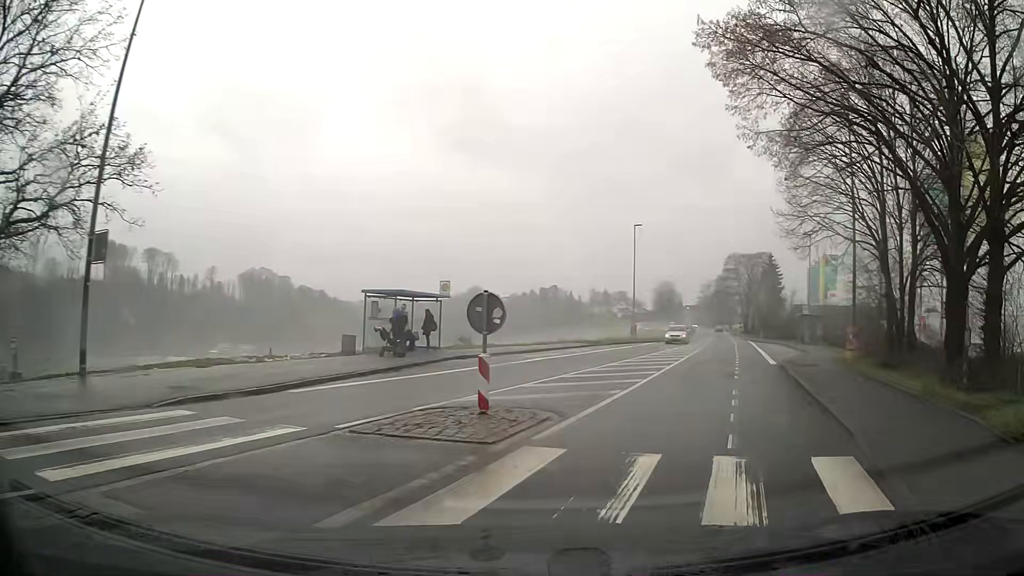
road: tertiary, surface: asphalt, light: Day
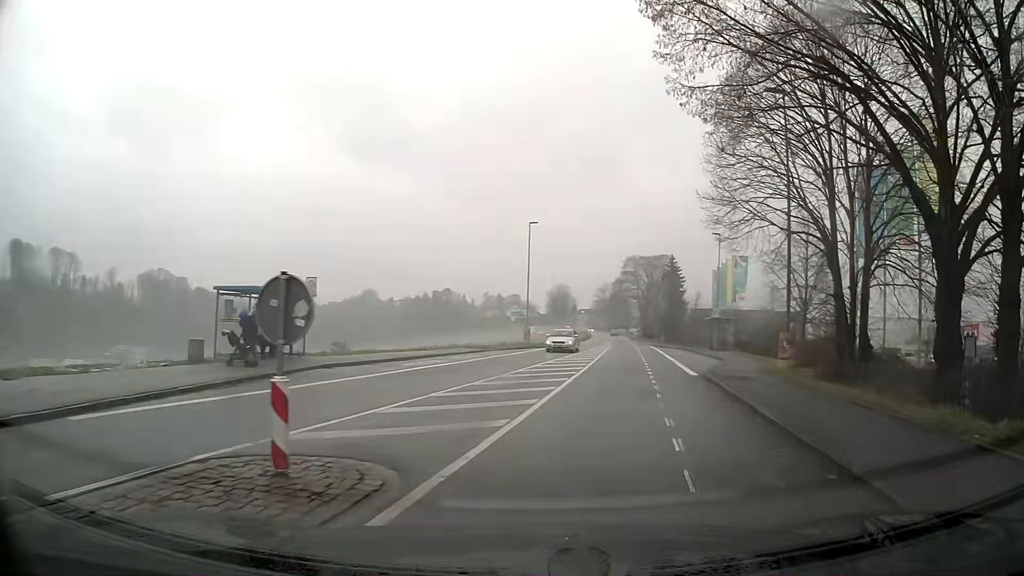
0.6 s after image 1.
(+0.3, +4.0) m; +7°
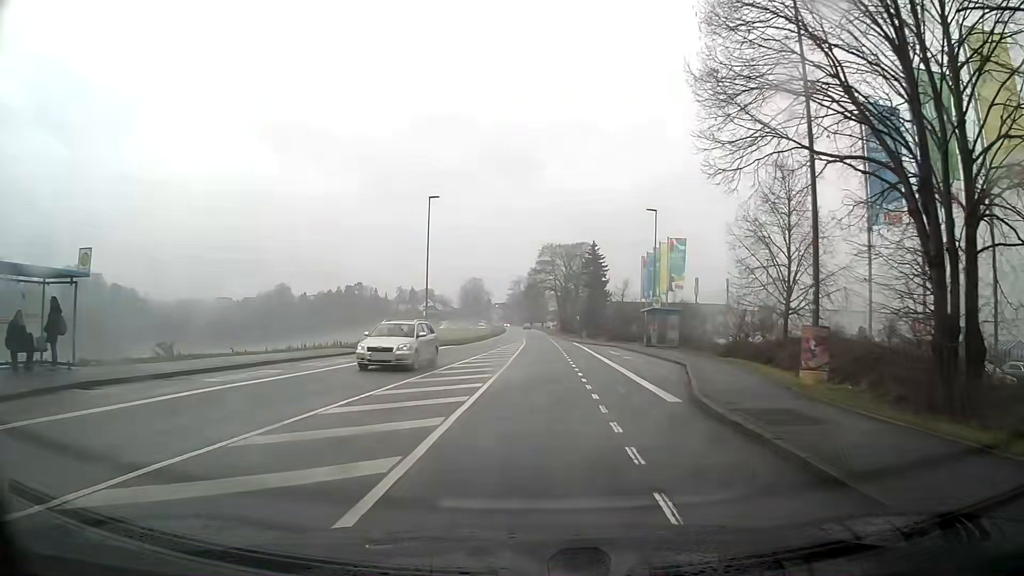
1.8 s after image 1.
(+0.6, +9.4) m; +5°
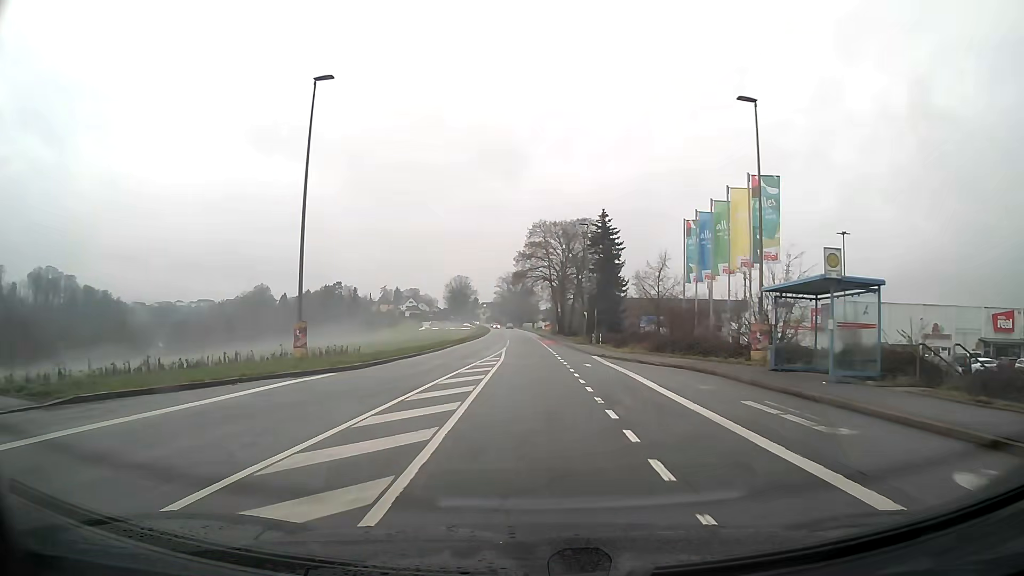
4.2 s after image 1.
(+0.3, +25.2) m; +1°
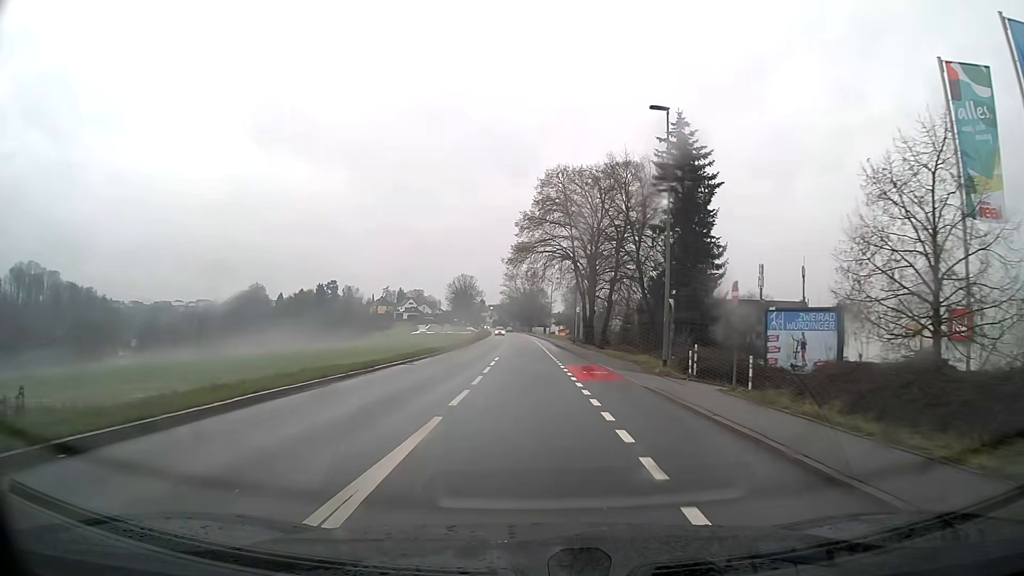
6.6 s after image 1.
(-0.2, +32.2) m; -1°
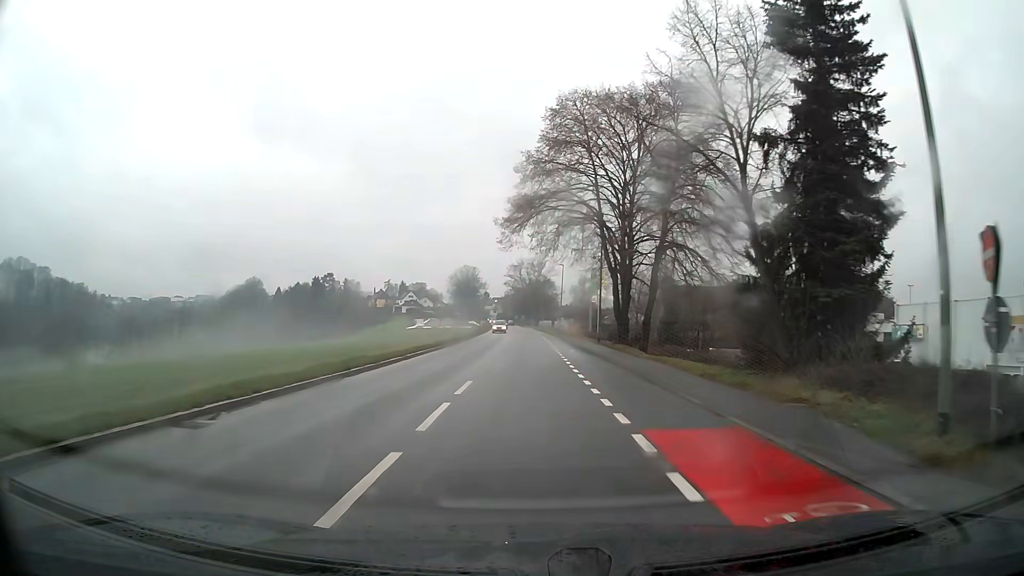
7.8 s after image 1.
(-0.1, +17.2) m; 0°
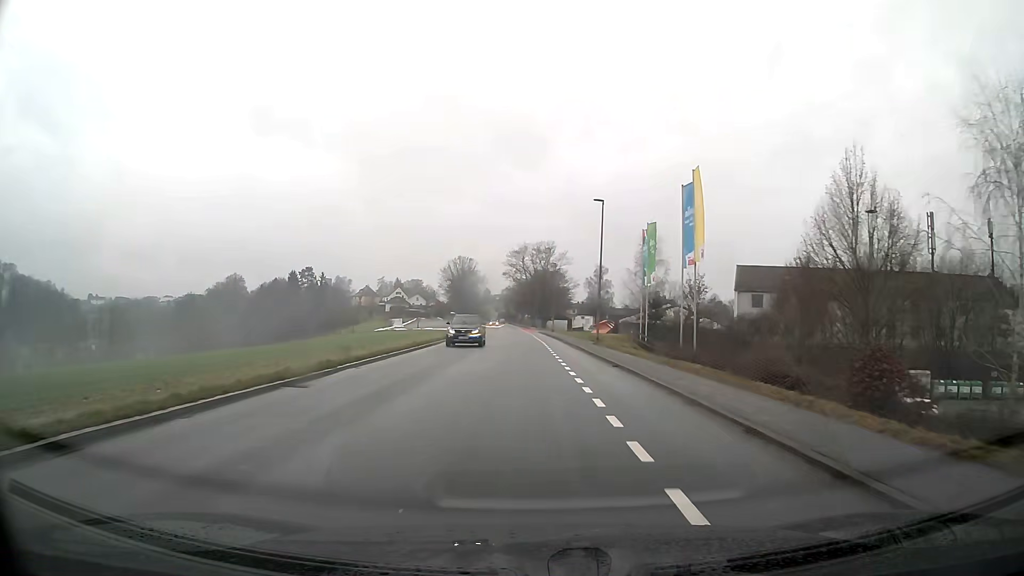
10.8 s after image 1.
(-0.2, +42.9) m; -1°
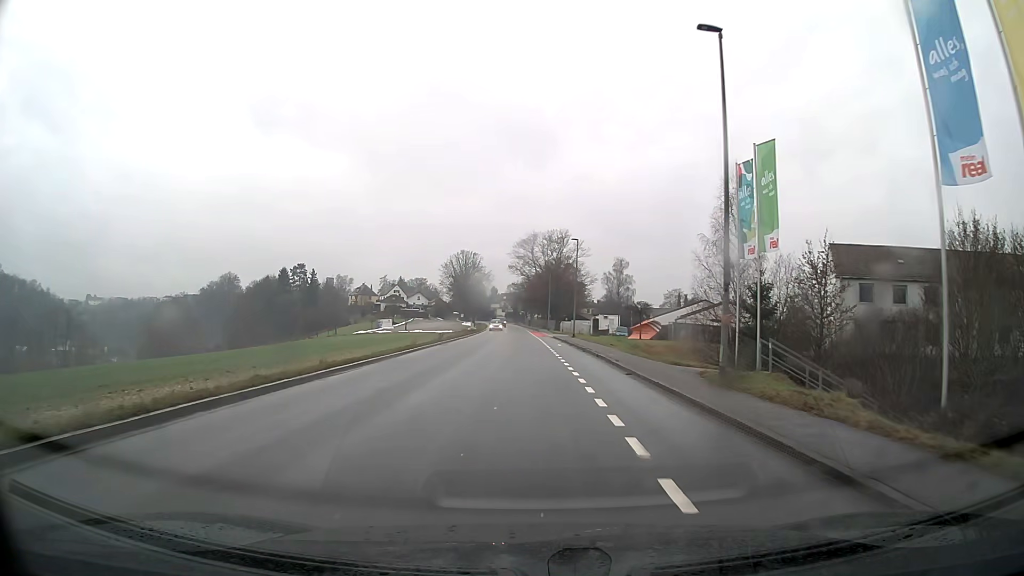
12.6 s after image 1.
(-0.2, +23.7) m; -1°
(0, +10) (0, +20) (0, +30) (0, +40) (0, +50) (-1, +60) (-1, +70) (-1, +80) (-2, +90) (-2, +100) m
